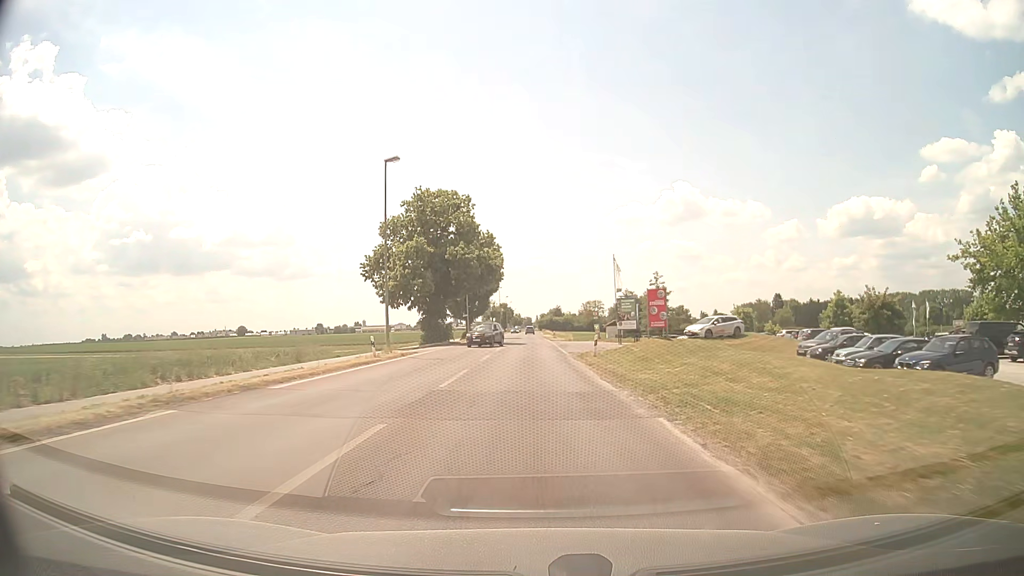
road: secondary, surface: asphalt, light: Day
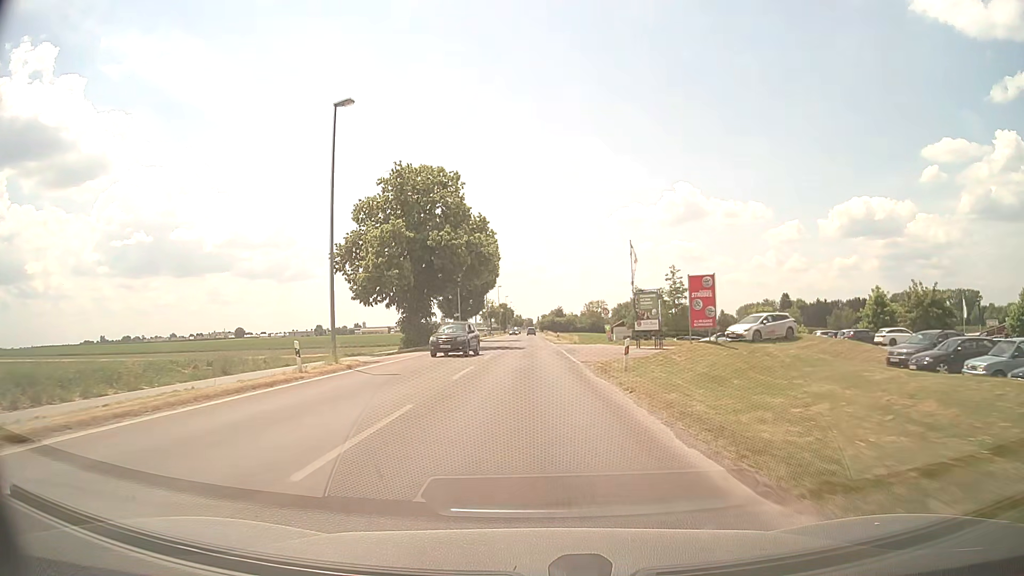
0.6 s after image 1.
(0.0, +9.6) m; 0°
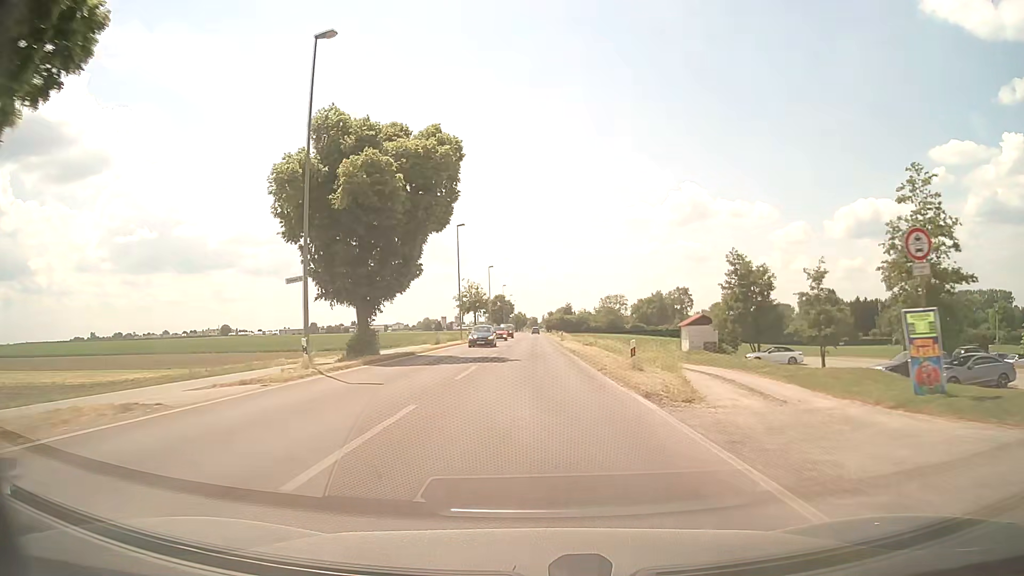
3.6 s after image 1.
(-0.4, +49.2) m; 0°
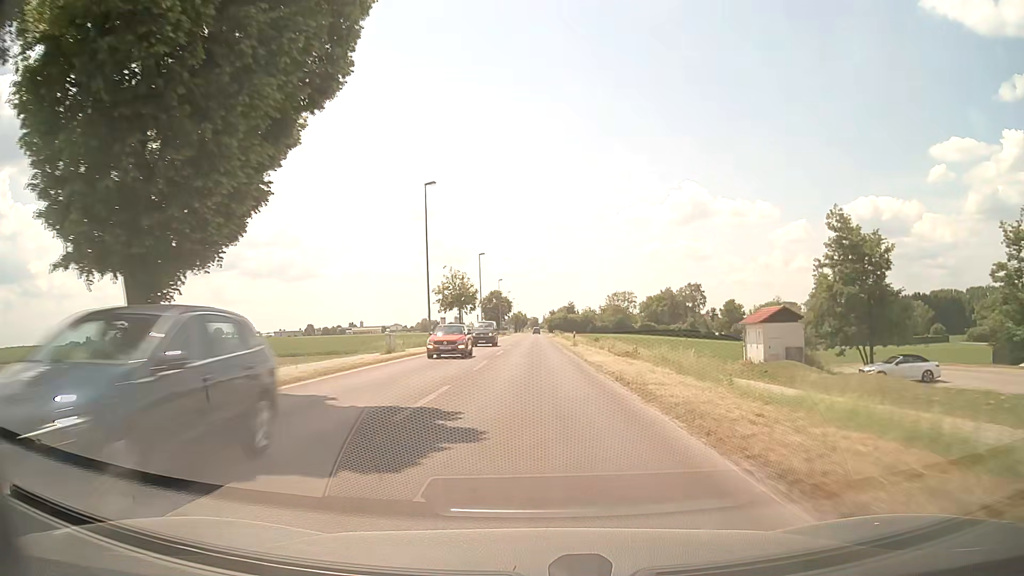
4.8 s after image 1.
(-0.1, +19.9) m; 0°
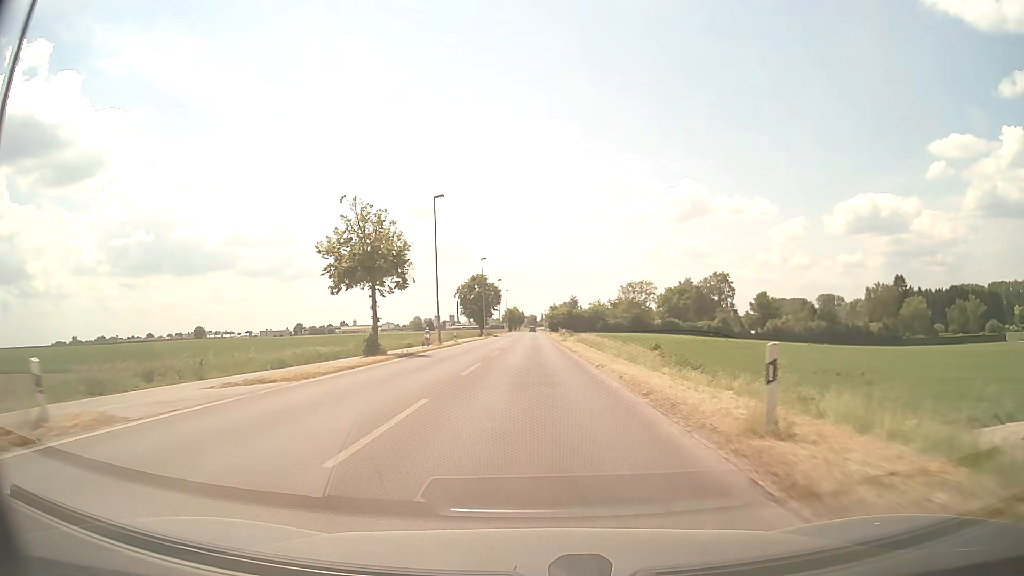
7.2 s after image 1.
(-0.1, +39.9) m; 0°
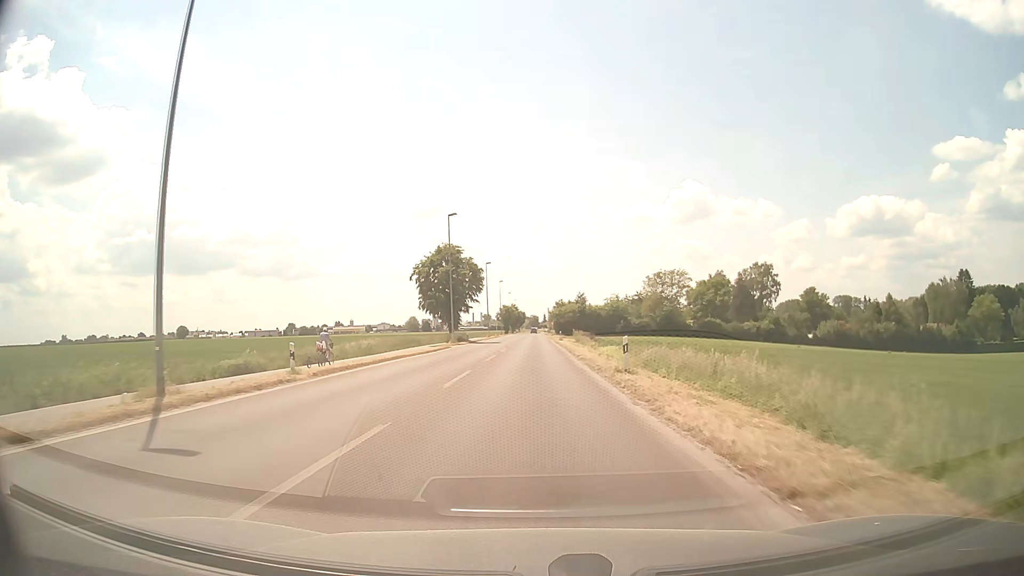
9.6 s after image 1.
(-0.1, +39.6) m; 0°
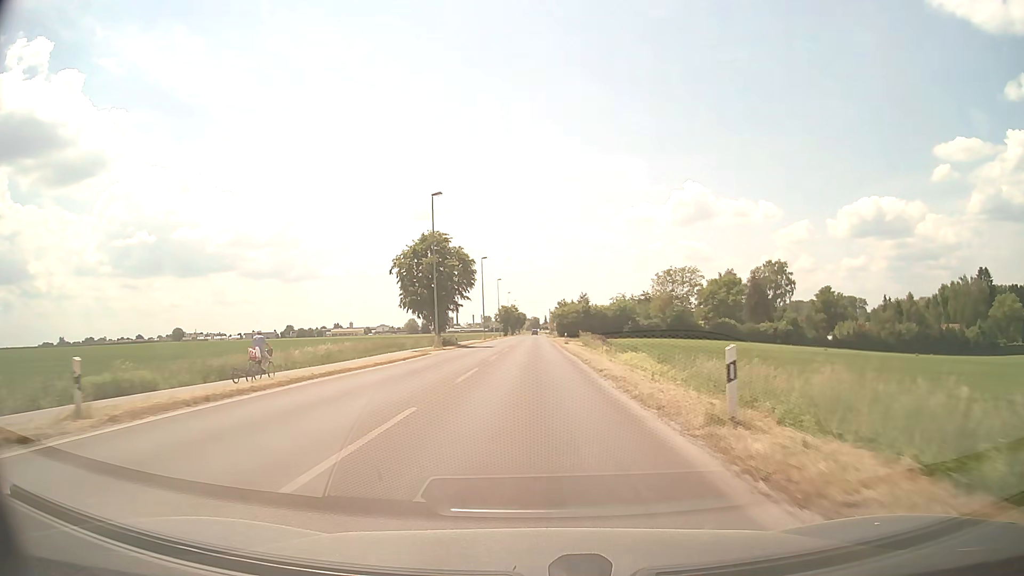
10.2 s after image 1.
(0.0, +10.1) m; 0°
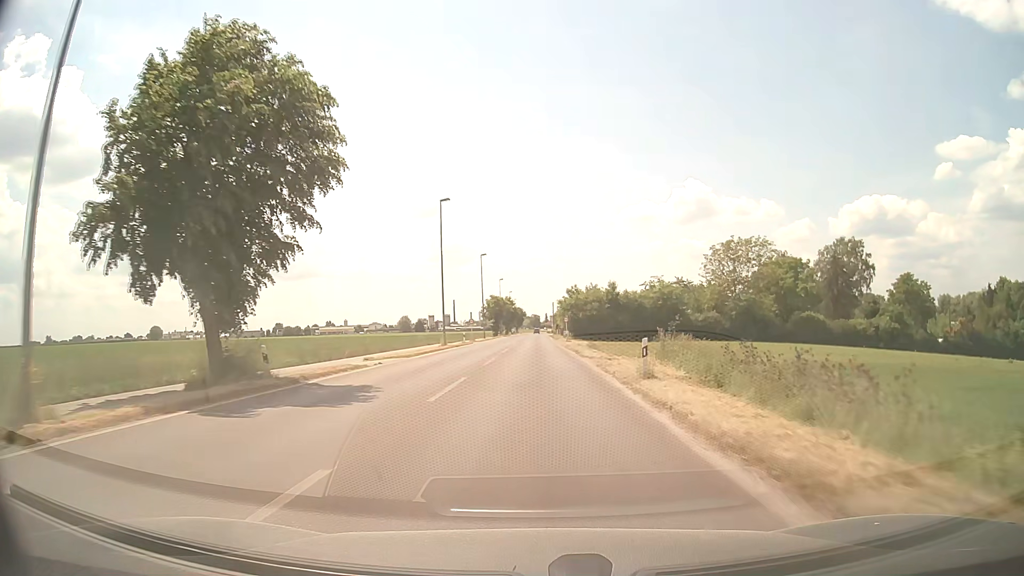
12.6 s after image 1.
(0.0, +42.0) m; 0°
(0, +10) (0, +20) (0, +30) (0, +40) (0, +50) (0, +60) (0, +70) (0, +80) (0, +90) (0, +100) m
